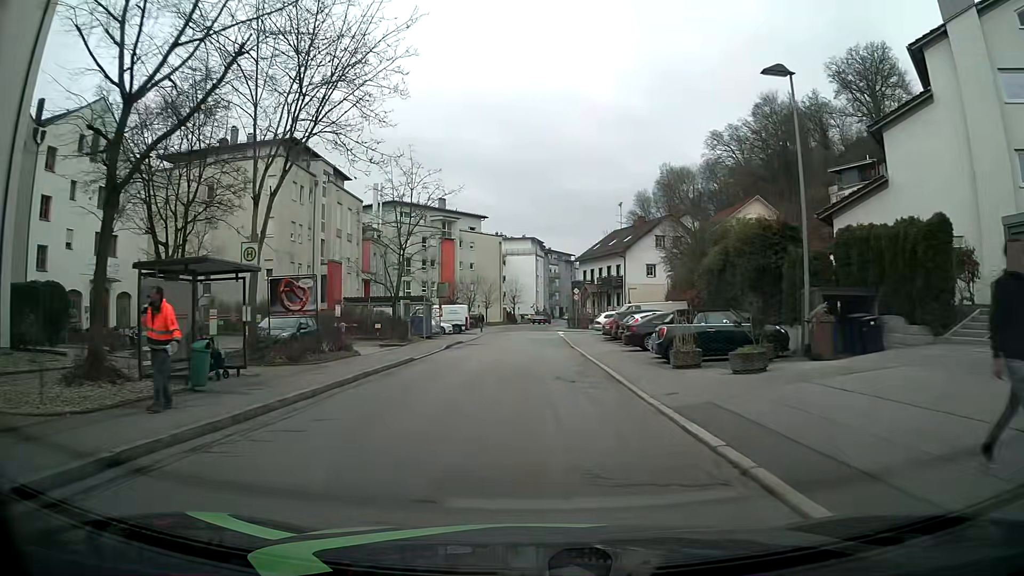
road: residential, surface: asphalt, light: Day
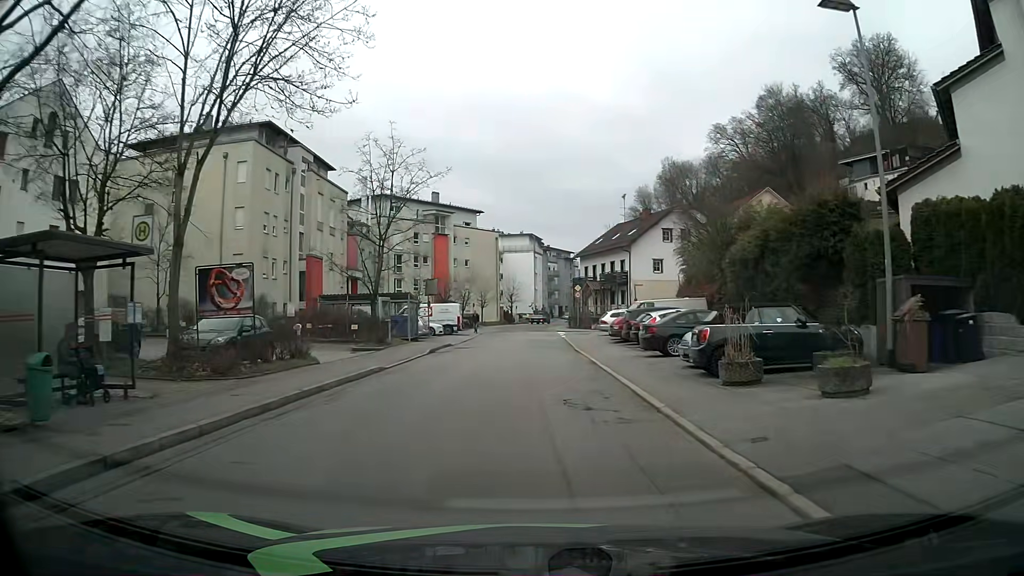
(0.0, +4.6) m; +1°
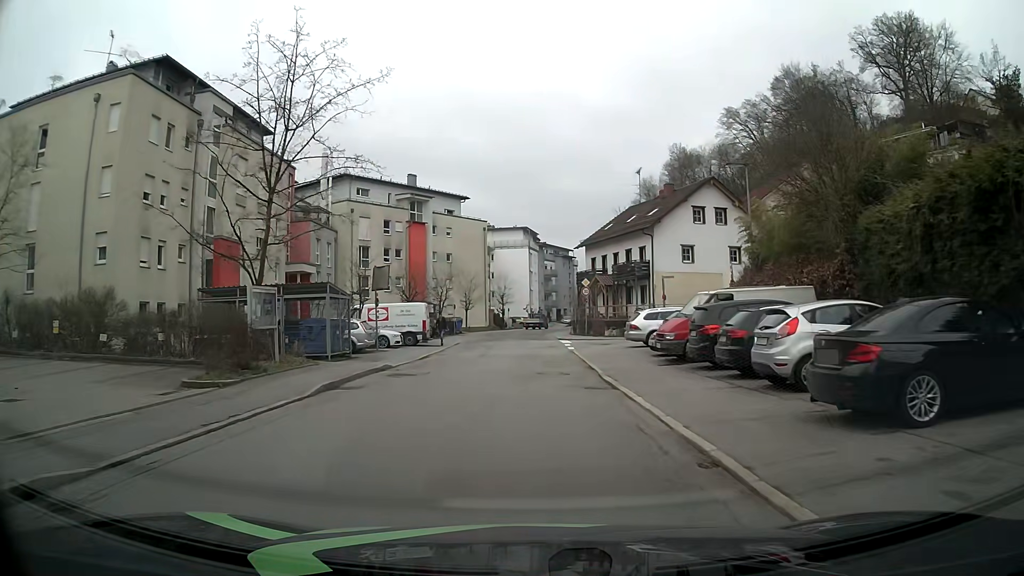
(-0.1, +13.8) m; 0°
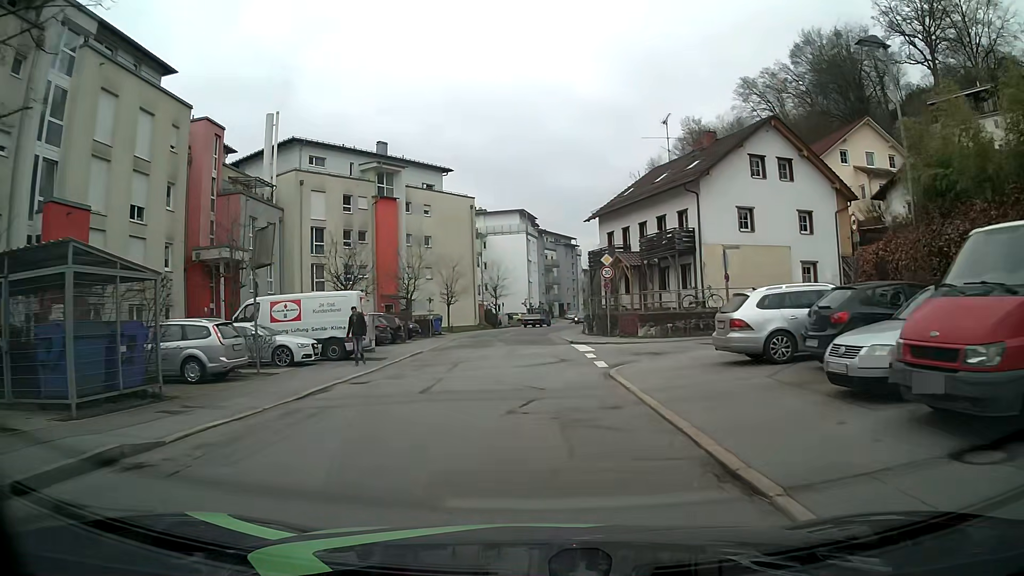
(-0.1, +13.9) m; 0°
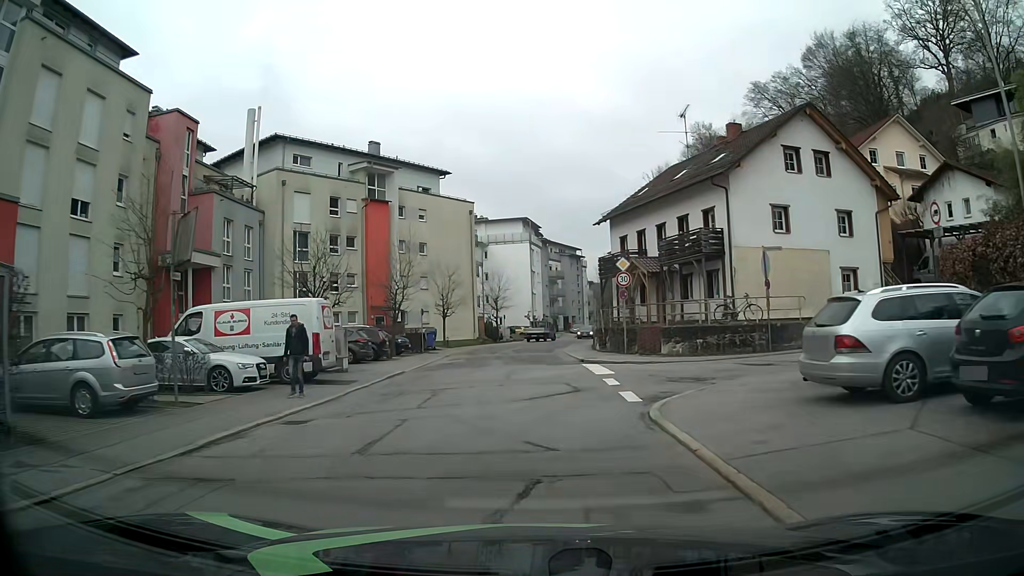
(-0.1, +4.6) m; 0°
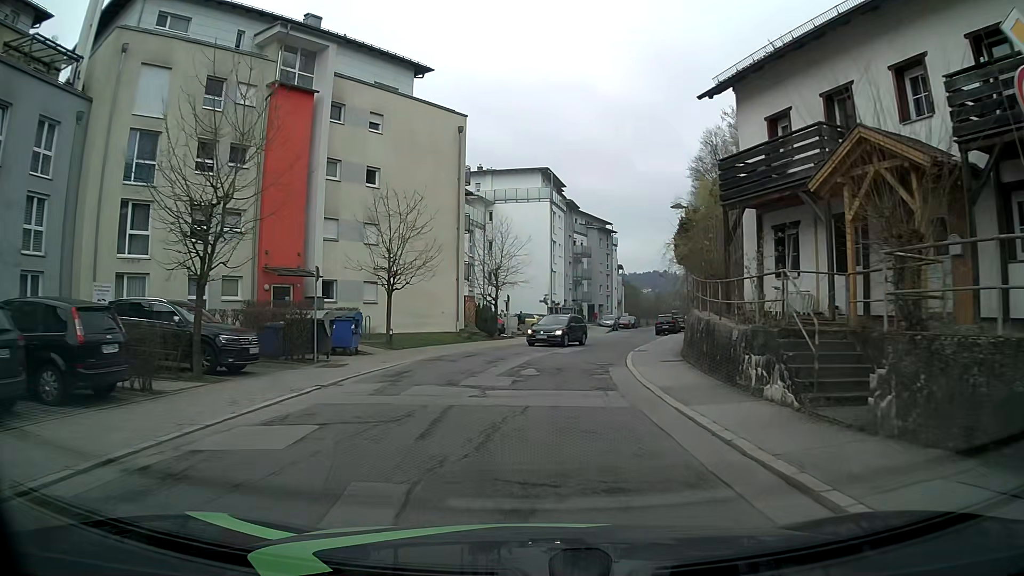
(-0.4, +22.8) m; -1°
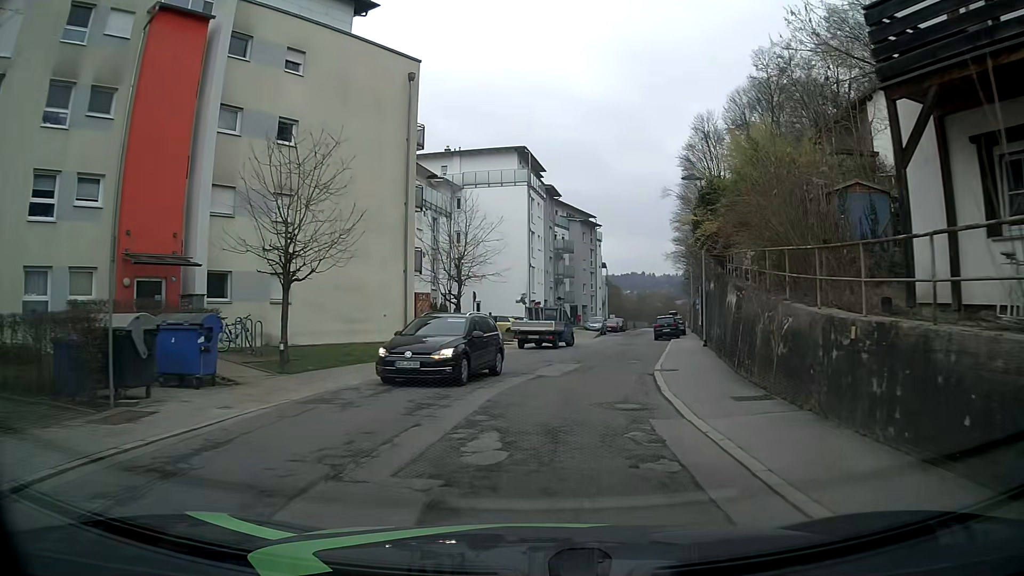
(+0.1, +9.2) m; +2°
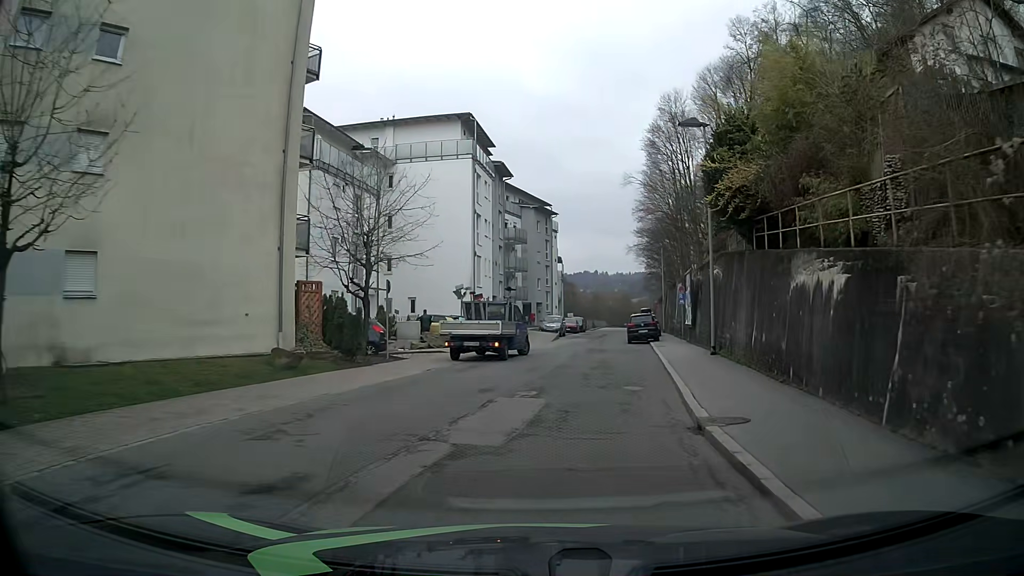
(+0.4, +9.3) m; +4°
(+1, +10) (+2, +20) (+2, +30) (+3, +40) (+4, +50) (+6, +60) (+7, +70) (+9, +79) (+10, +89) (+11, +99) m
